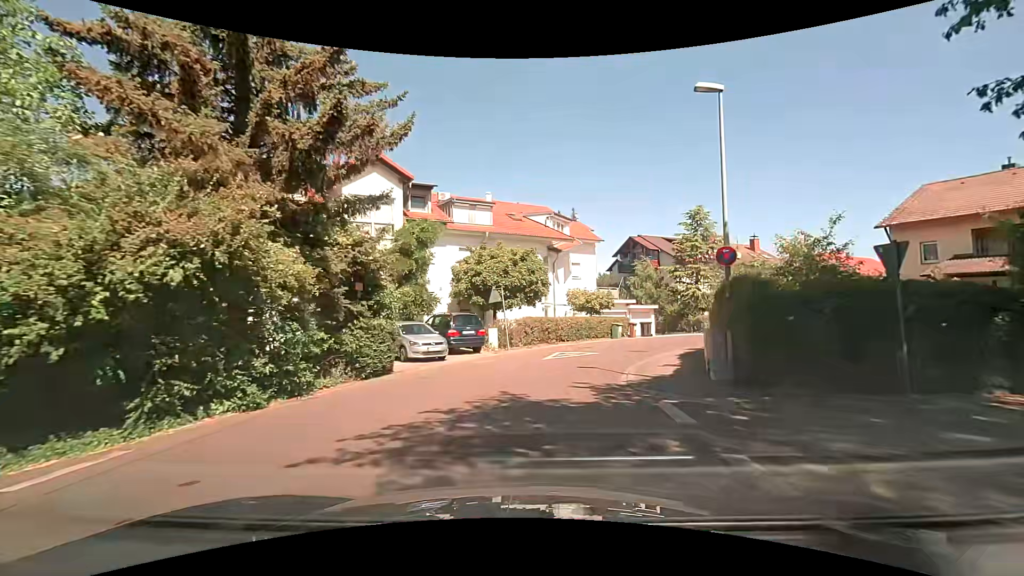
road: residential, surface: asphalt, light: Day
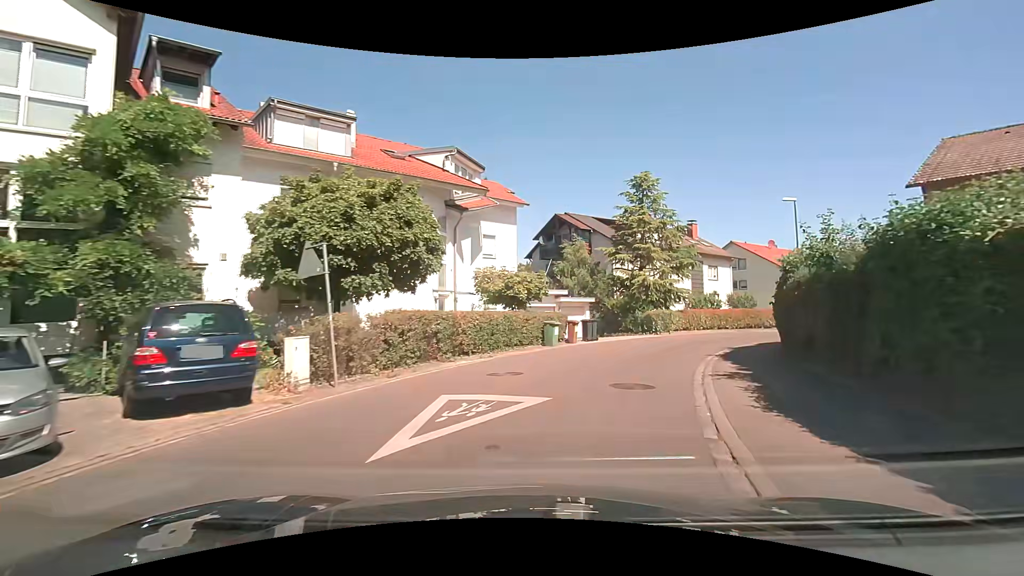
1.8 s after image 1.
(+1.1, +12.5) m; +11°
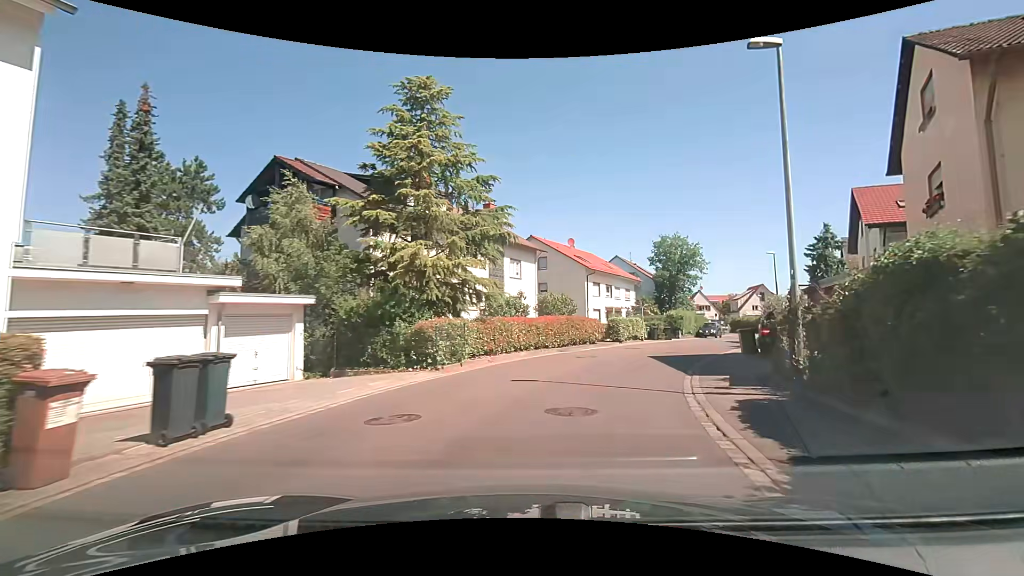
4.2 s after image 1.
(+3.9, +16.9) m; +25°
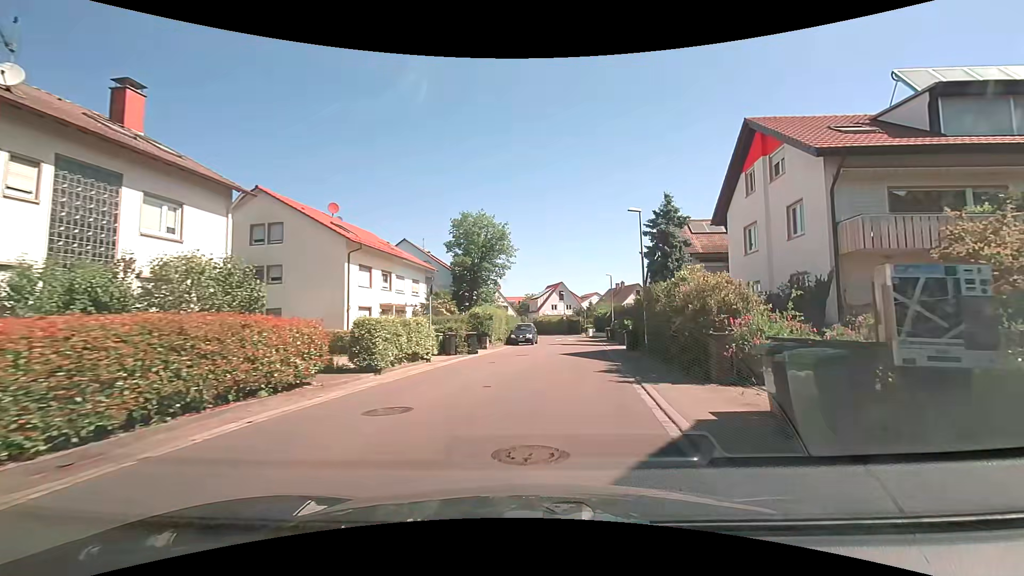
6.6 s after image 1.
(+3.6, +17.4) m; +23°
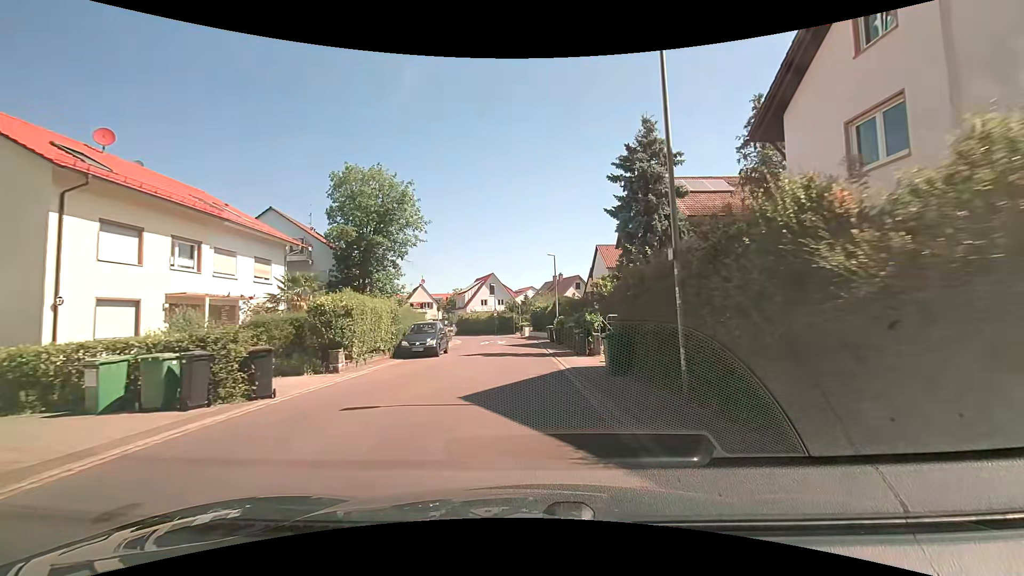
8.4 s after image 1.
(+1.1, +13.7) m; +7°
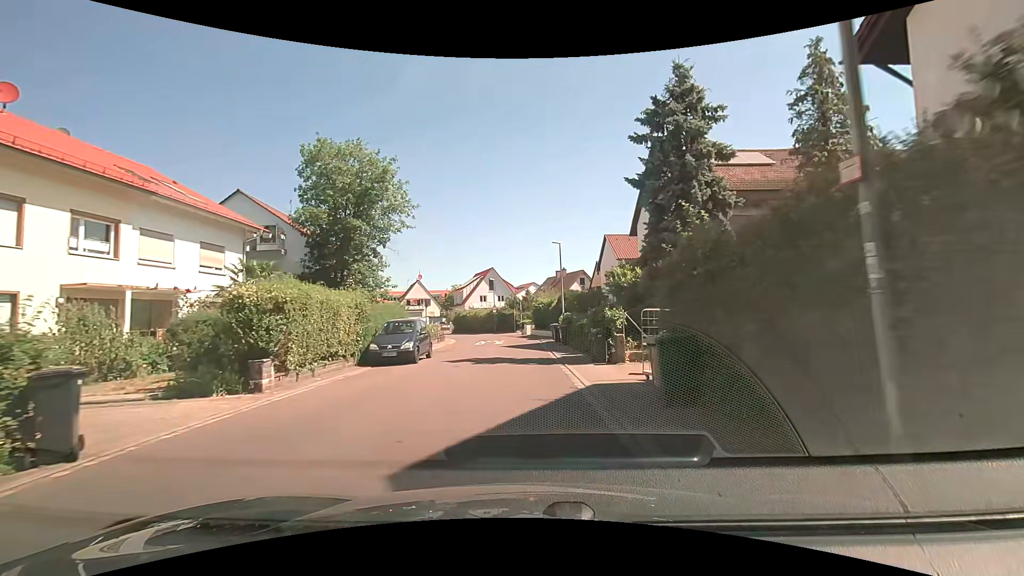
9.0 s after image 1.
(0.0, +4.7) m; 0°
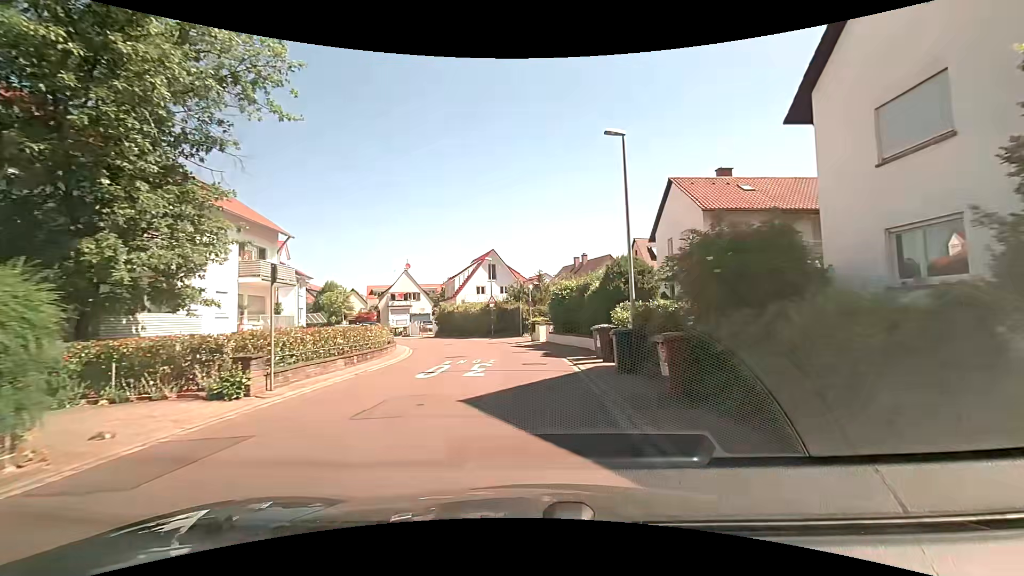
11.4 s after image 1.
(-0.4, +19.0) m; -1°
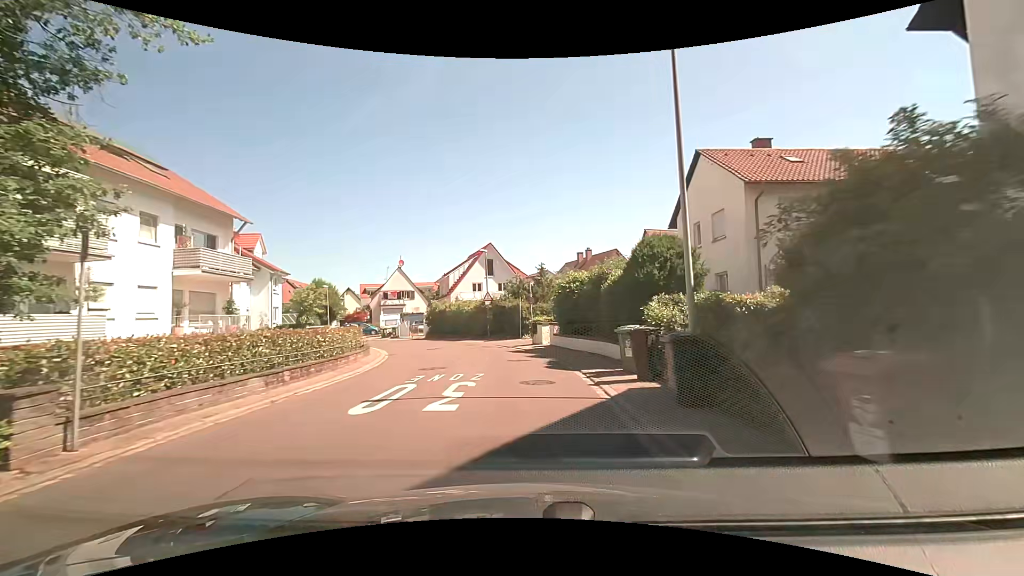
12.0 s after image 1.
(0.0, +4.7) m; 0°
